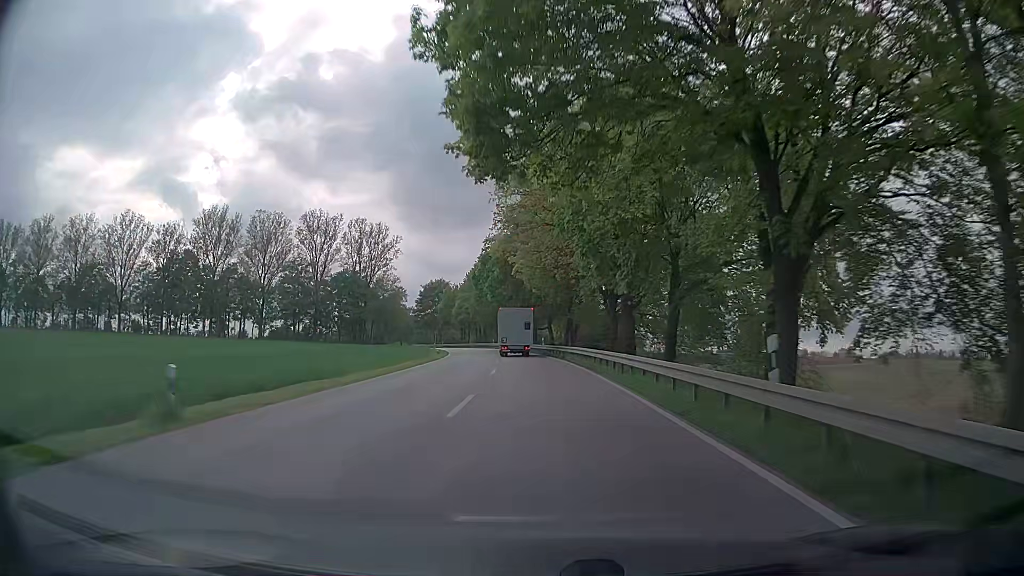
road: secondary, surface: asphalt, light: Day
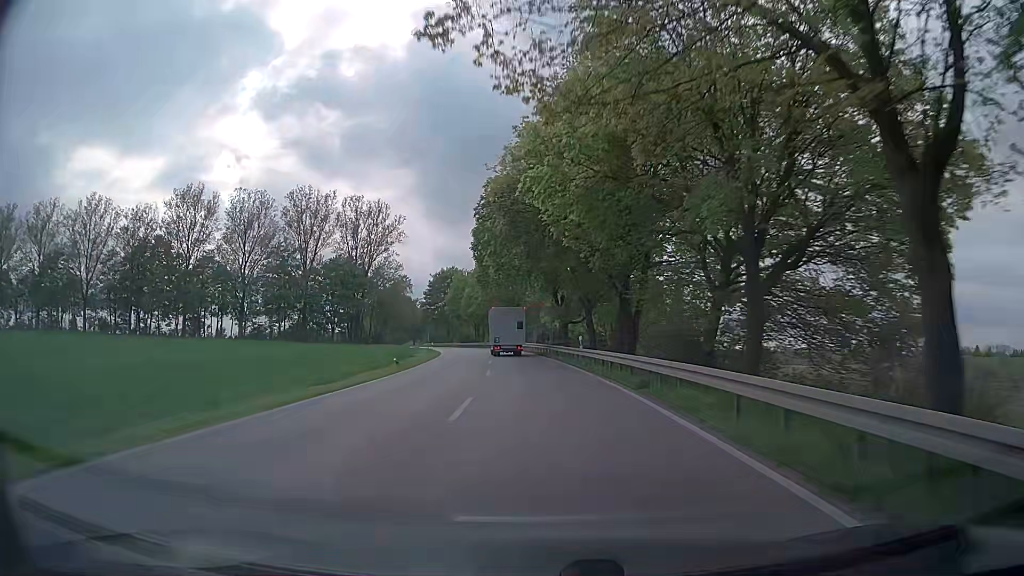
(-0.2, +24.7) m; -2°
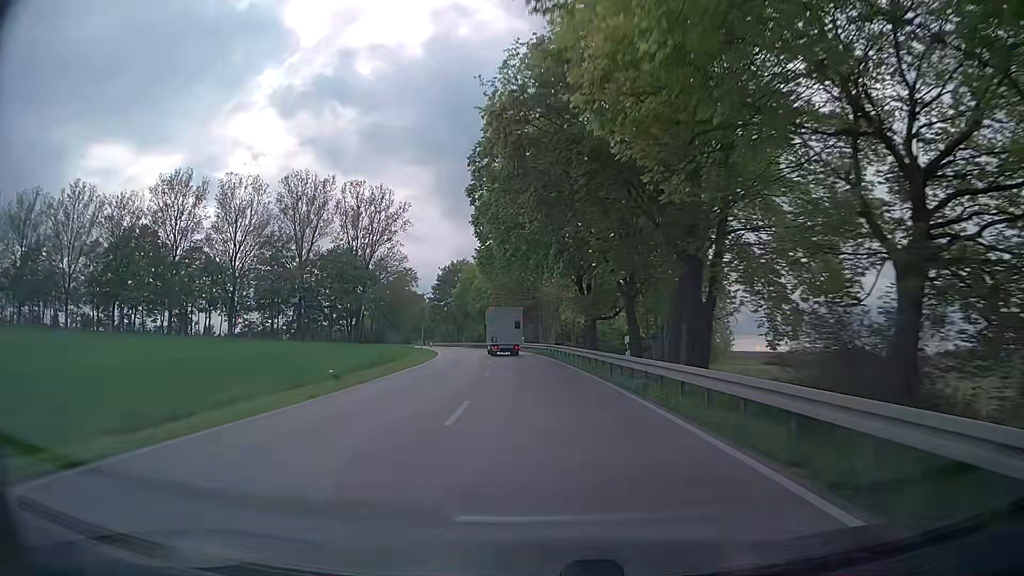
(-0.1, +12.4) m; -1°
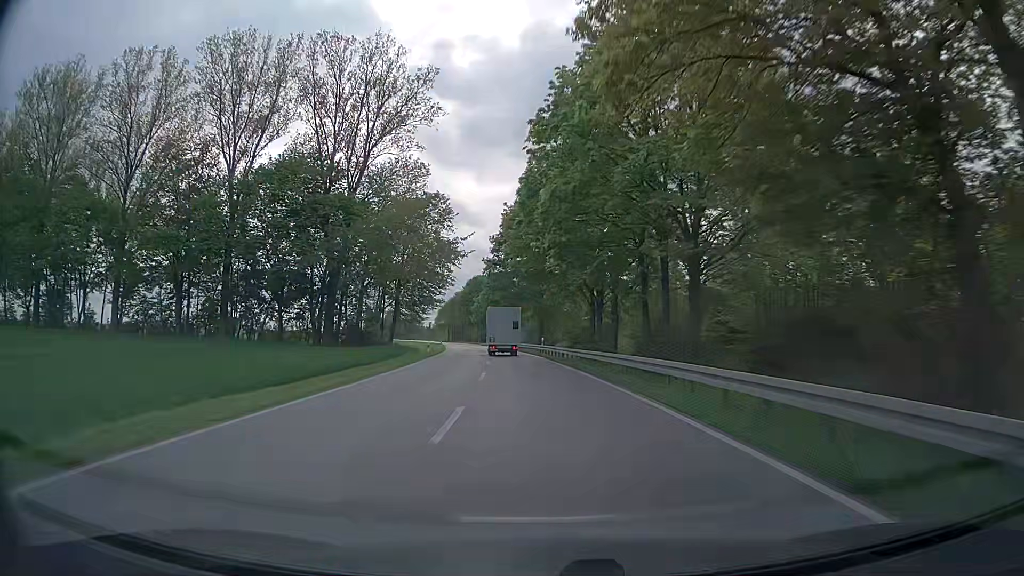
(-4.6, +62.3) m; -9°
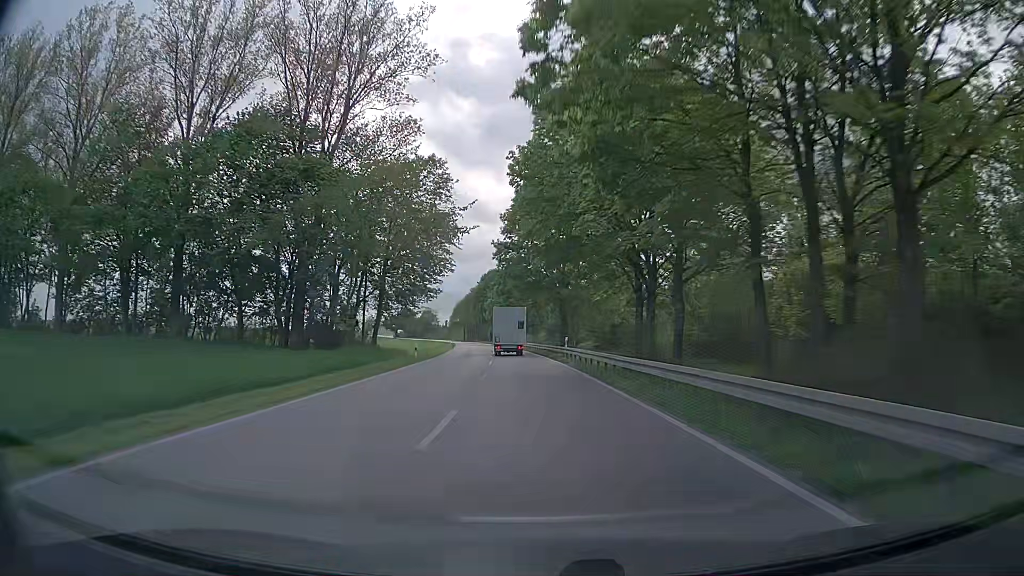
(-0.2, +12.6) m; -2°
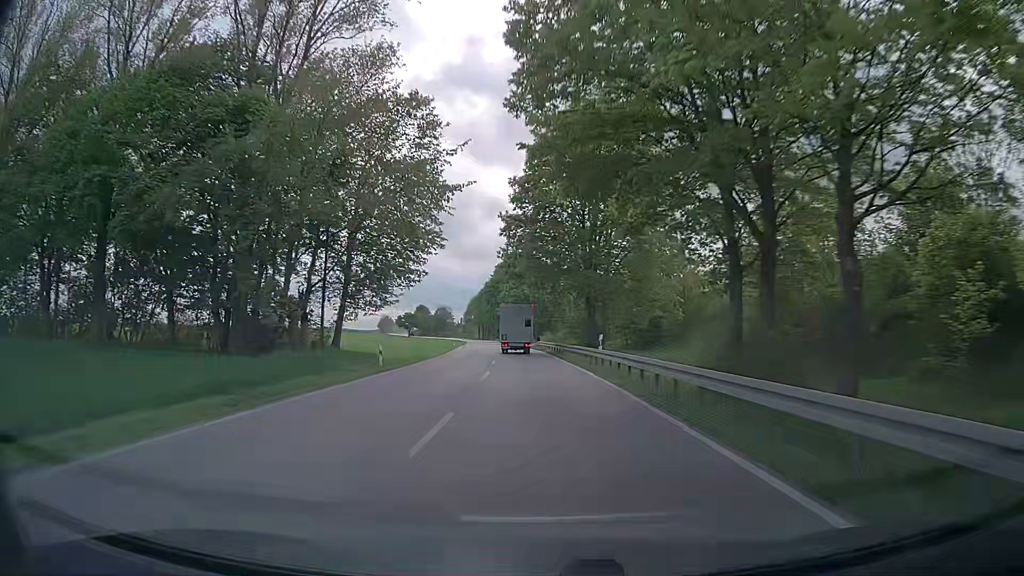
(-0.1, +12.7) m; -1°
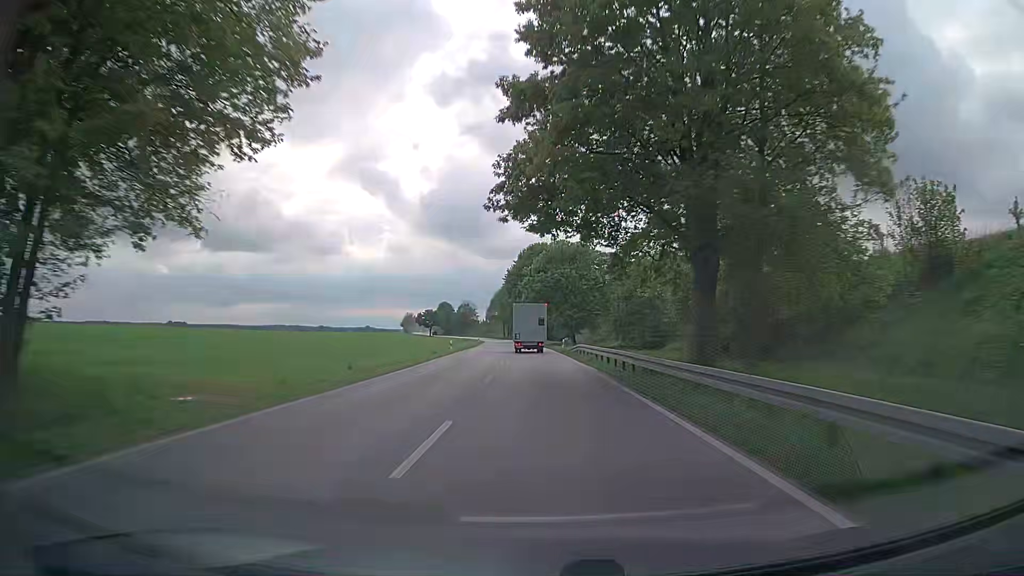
(-0.6, +25.3) m; -3°
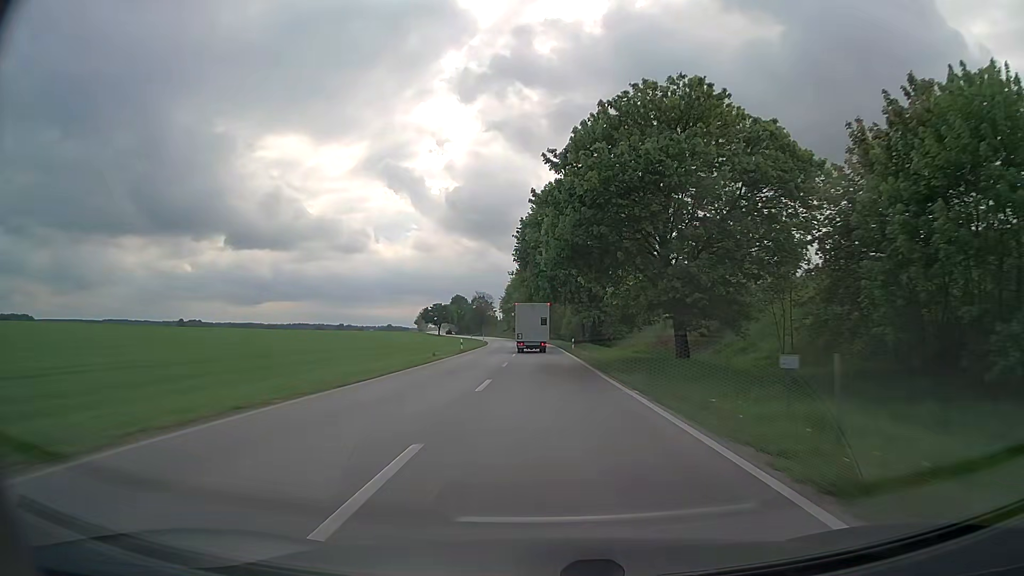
(-1.3, +50.5) m; -3°
(0, +10) (0, +20) (0, +30) (0, +40) (-1, +50) (-1, +60) (-1, +70) (-2, +80) (-2, +90) (-3, +100) m
